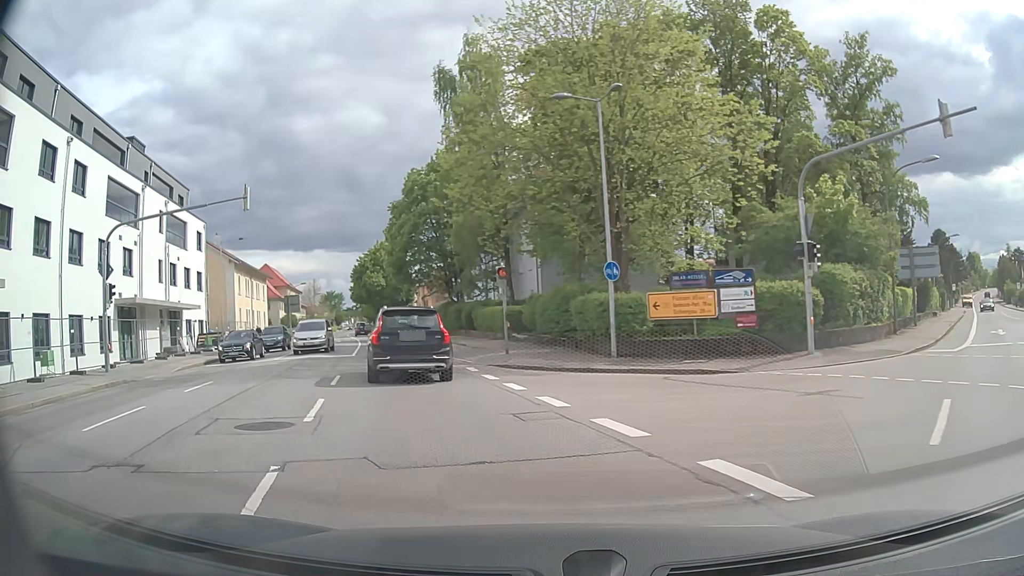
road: secondary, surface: asphalt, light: Day
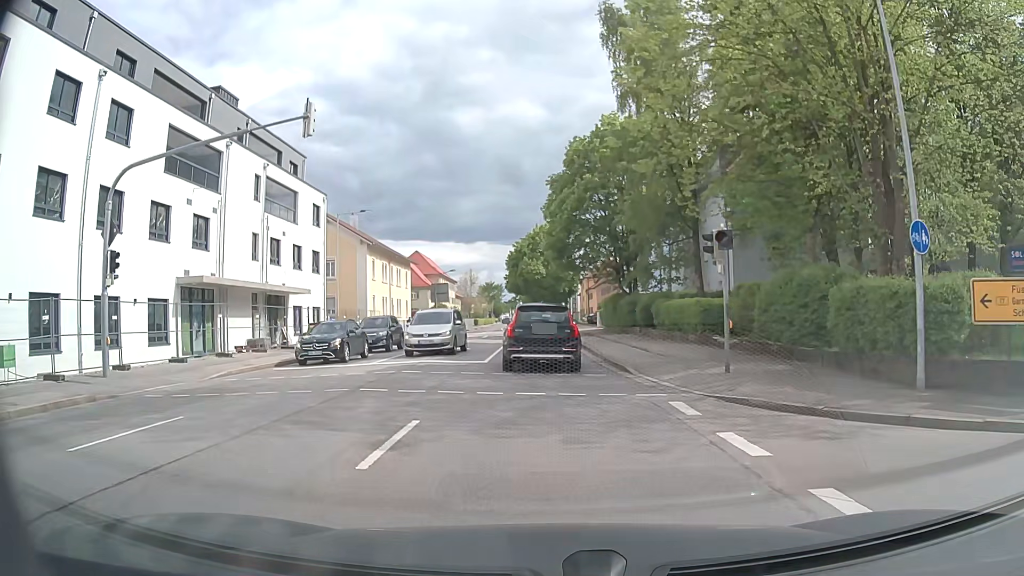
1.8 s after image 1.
(-1.4, +9.4) m; -13°
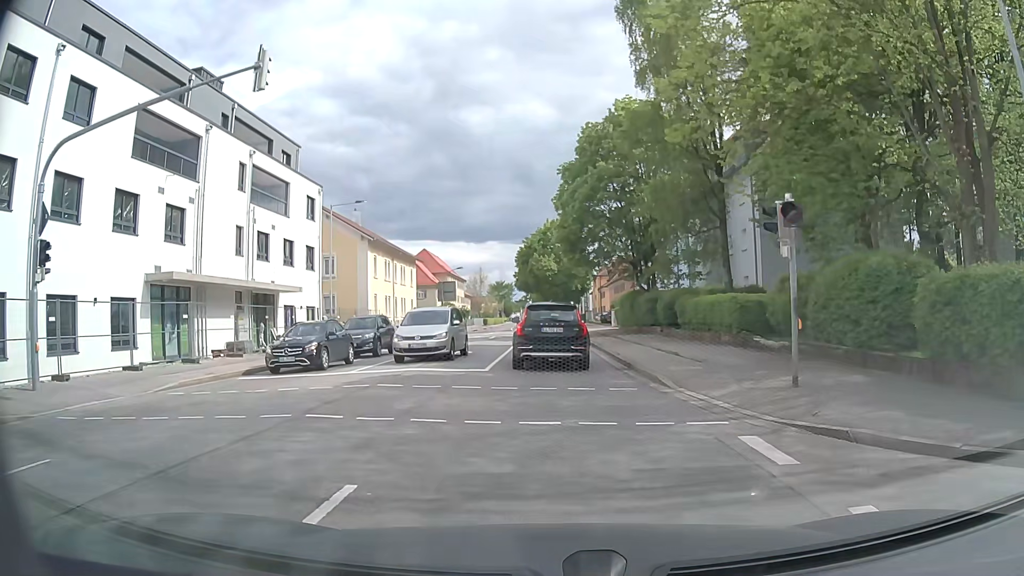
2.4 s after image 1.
(0.0, +3.6) m; -1°
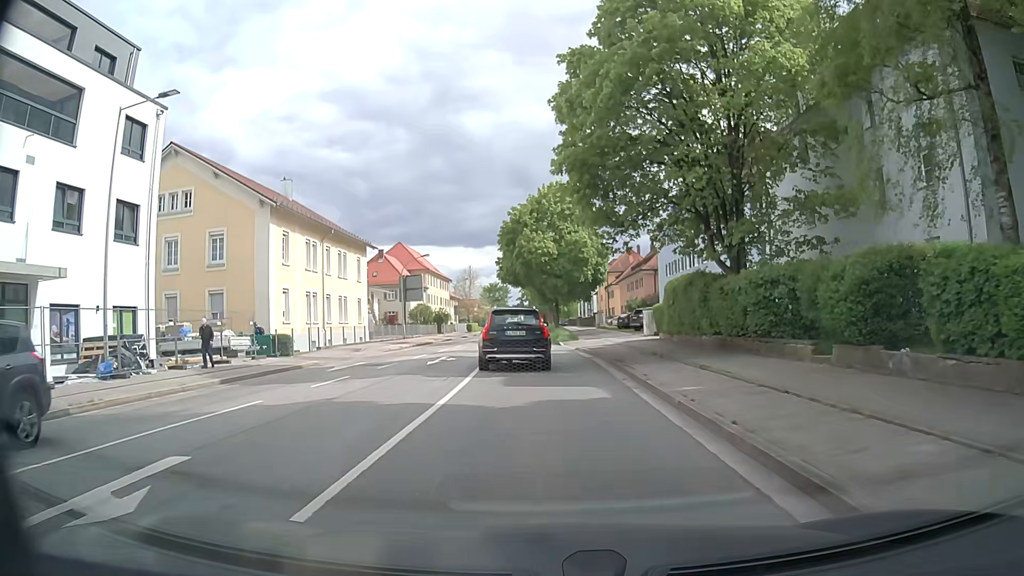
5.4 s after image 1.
(-0.1, +22.1) m; 0°
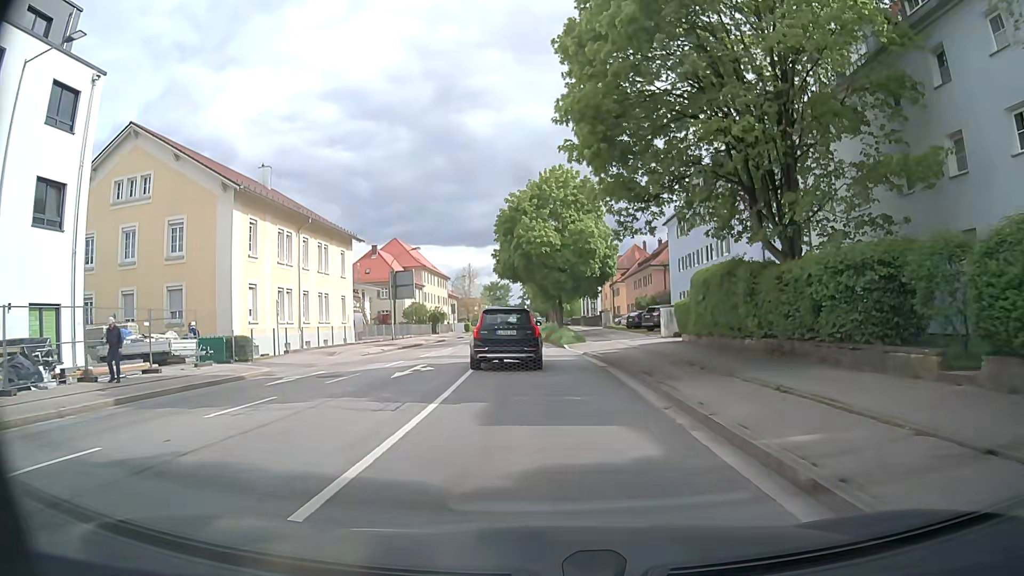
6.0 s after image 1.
(-0.1, +5.4) m; -1°
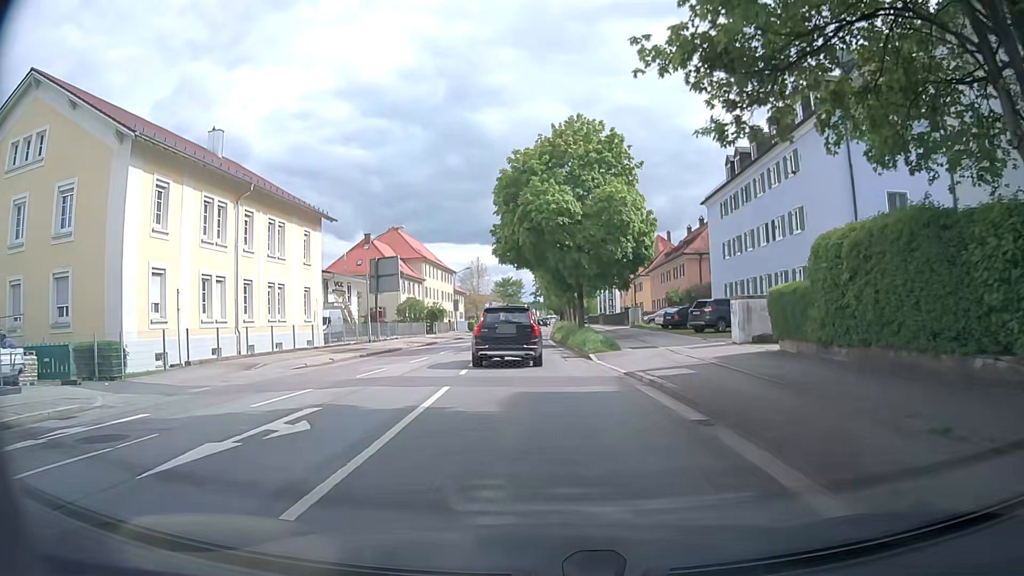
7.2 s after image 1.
(-0.1, +11.1) m; -1°
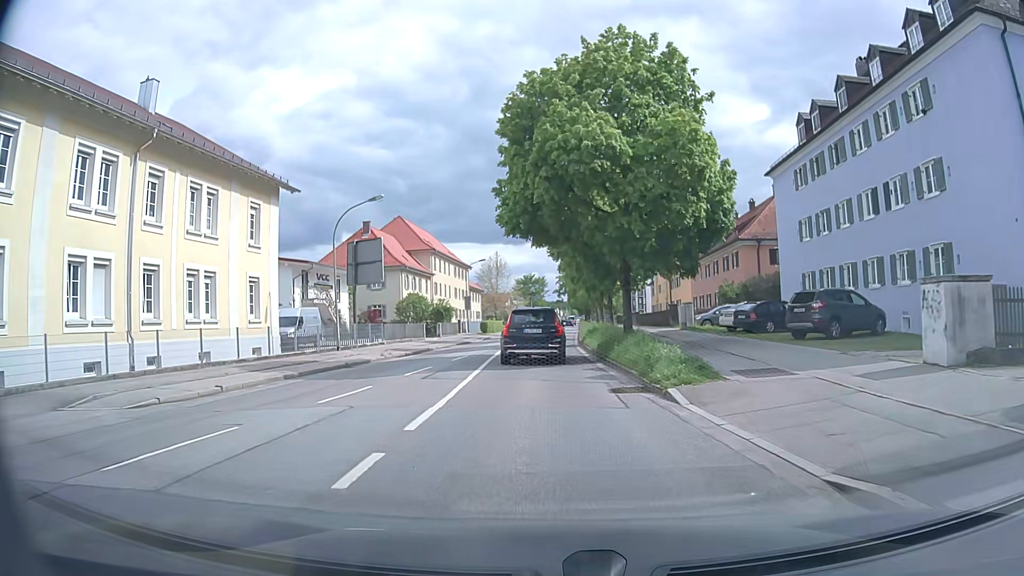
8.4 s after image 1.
(-0.1, +11.3) m; -1°
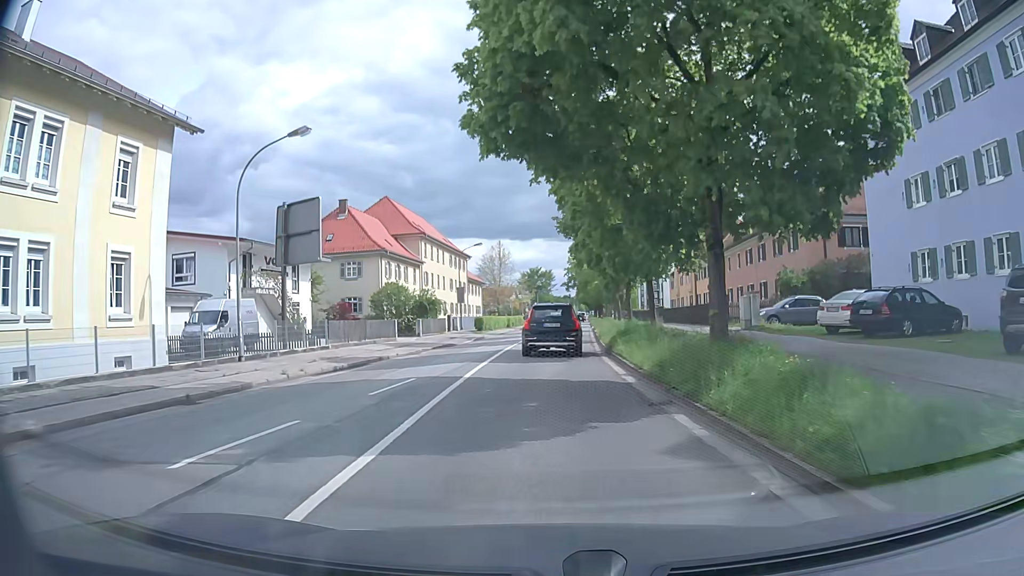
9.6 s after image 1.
(-0.2, +11.9) m; -1°
(0, +10) (0, +20) (0, +30) (0, +40) (+1, +50) (+1, +60) (+2, +70) (+2, +80) (+3, +90) (+3, +100) m
